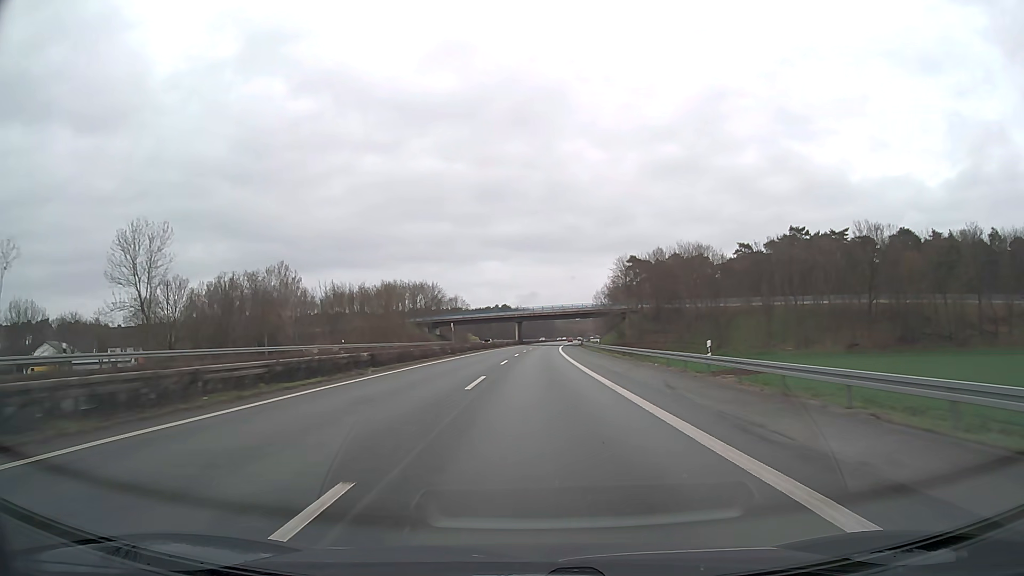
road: motorway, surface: asphalt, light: Day
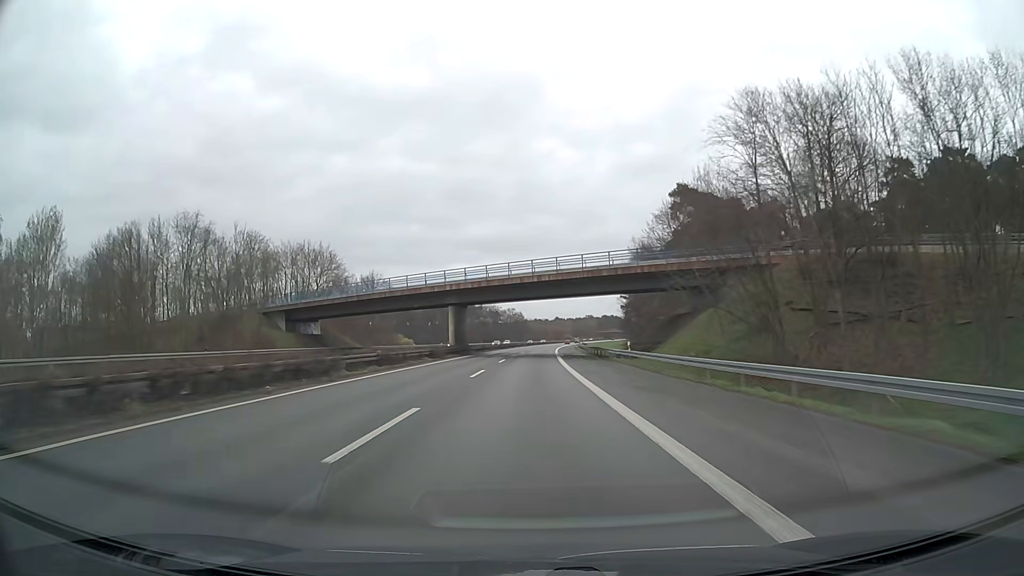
(+2.1, +83.0) m; +3°
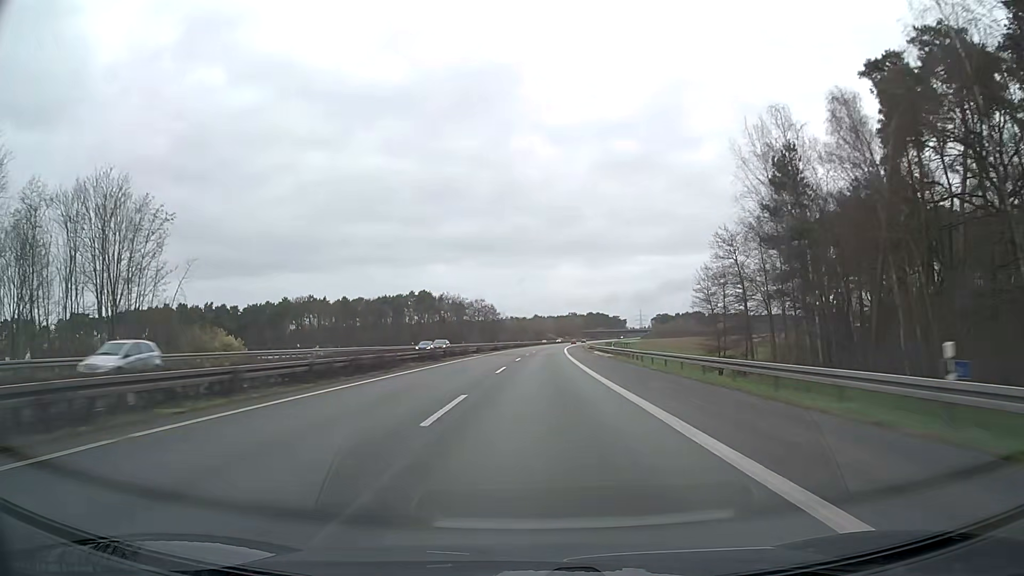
(+1.3, +87.3) m; +2°
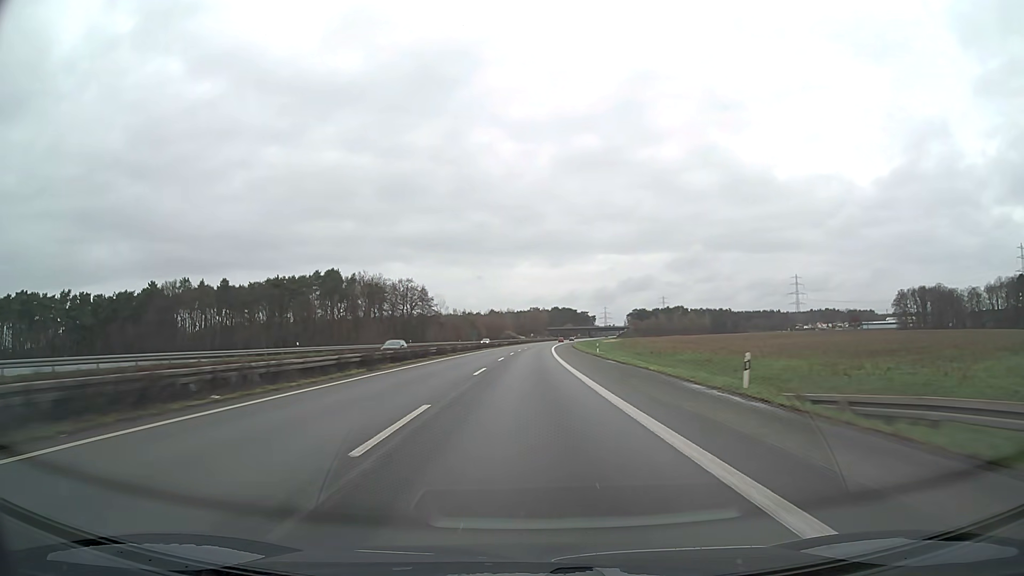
(+2.9, +93.0) m; +3°
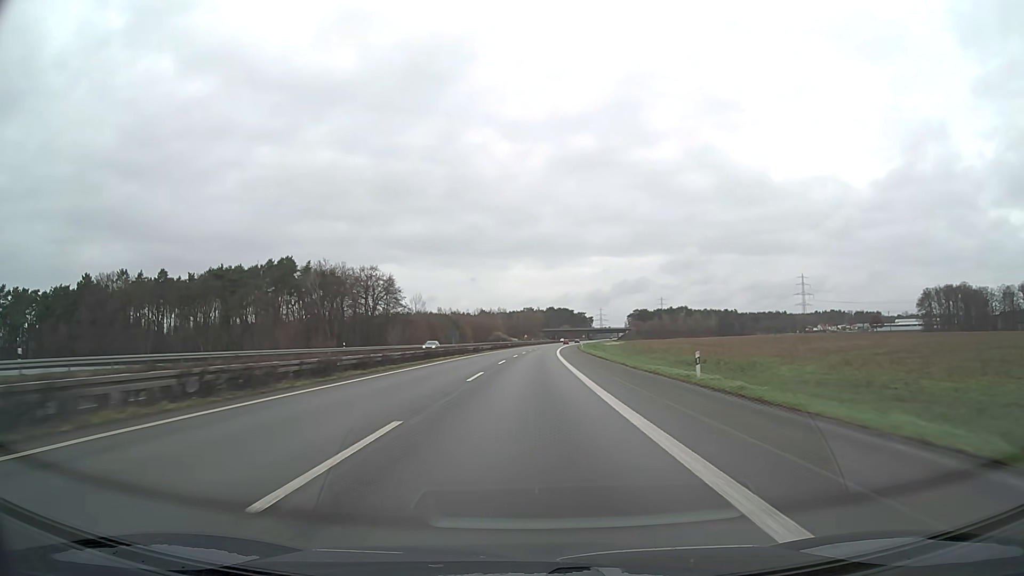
(+0.2, +38.8) m; +1°
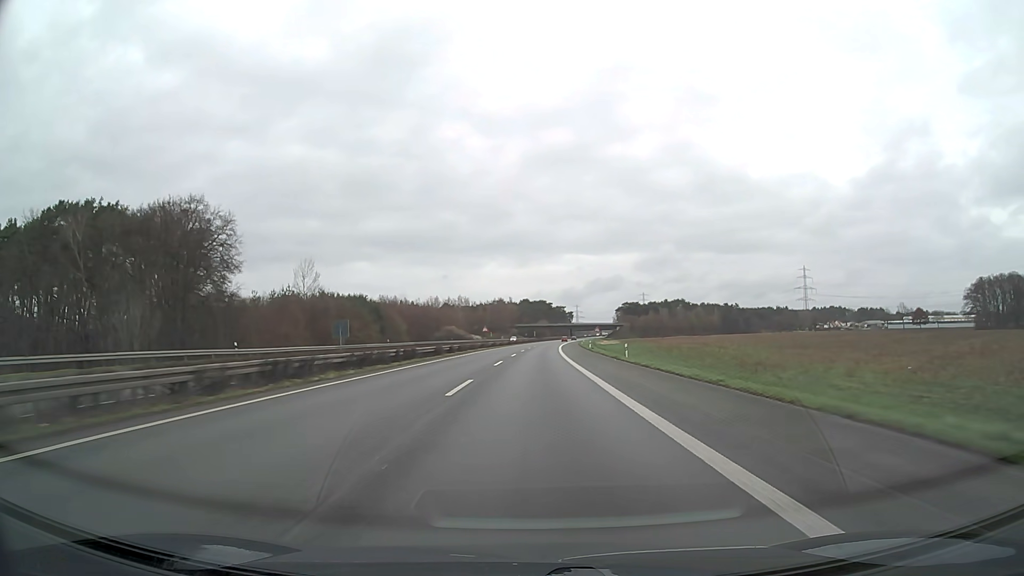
(+1.3, +79.7) m; +2°
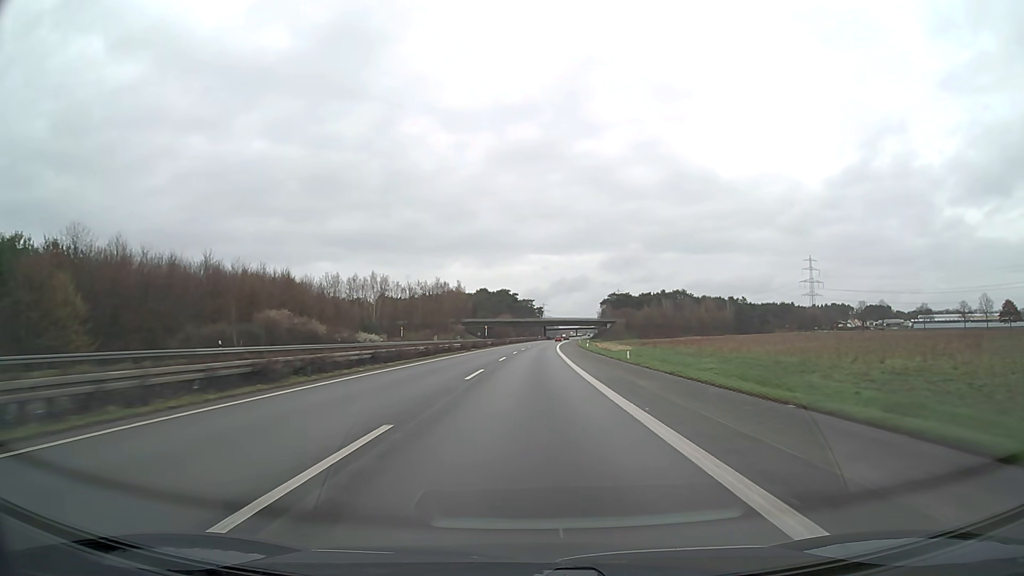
(+2.9, +101.6) m; +3°
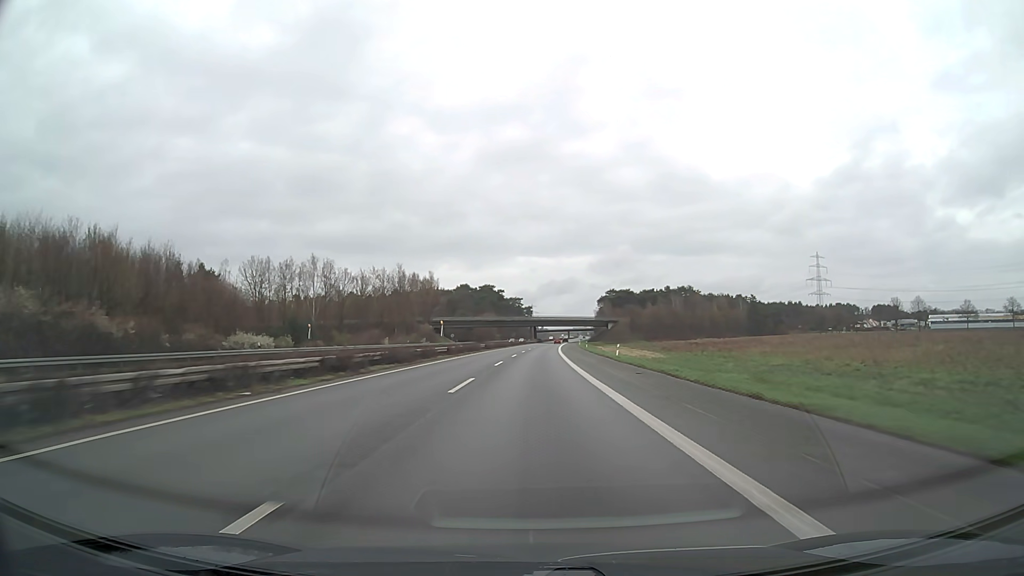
(+0.4, +40.9) m; +1°
(0, +10) (0, +20) (0, +30) (0, +40) (0, +50) (+1, +60) (+1, +70) (+1, +80) (+1, +90) (+2, +100) m
